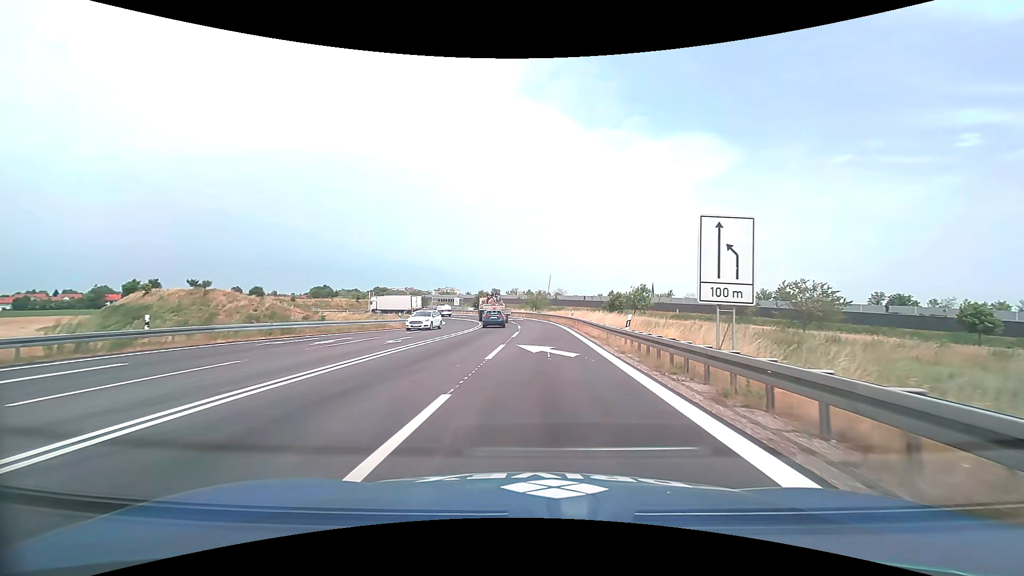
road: motorway_link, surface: asphalt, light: Day
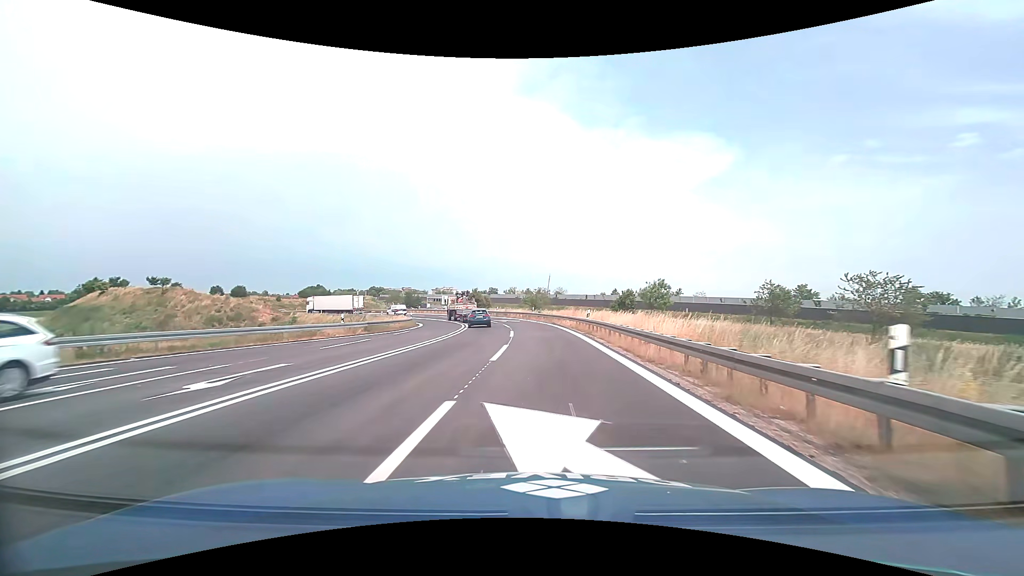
(0.0, +12.8) m; 0°
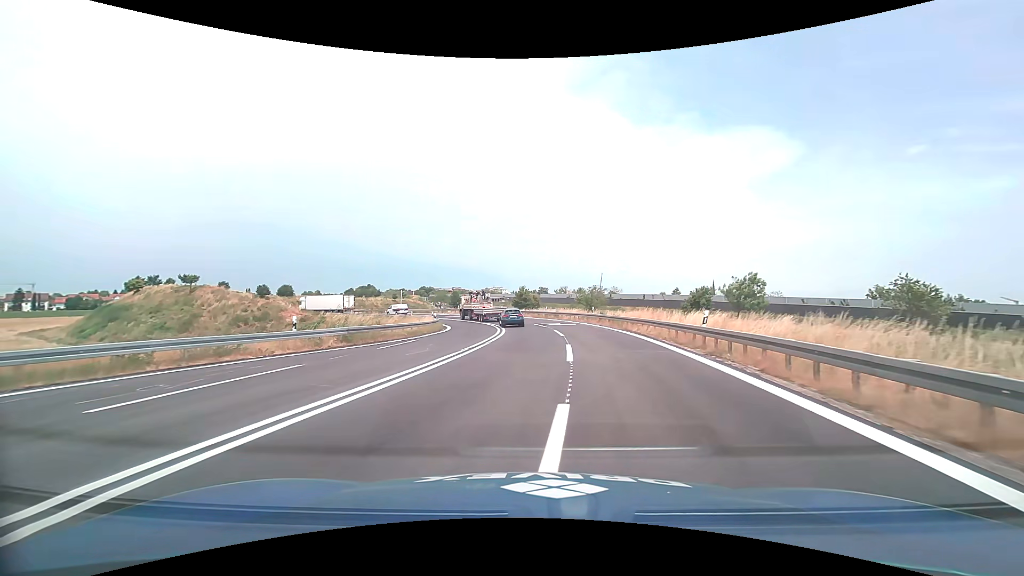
(-0.5, +12.3) m; -6°
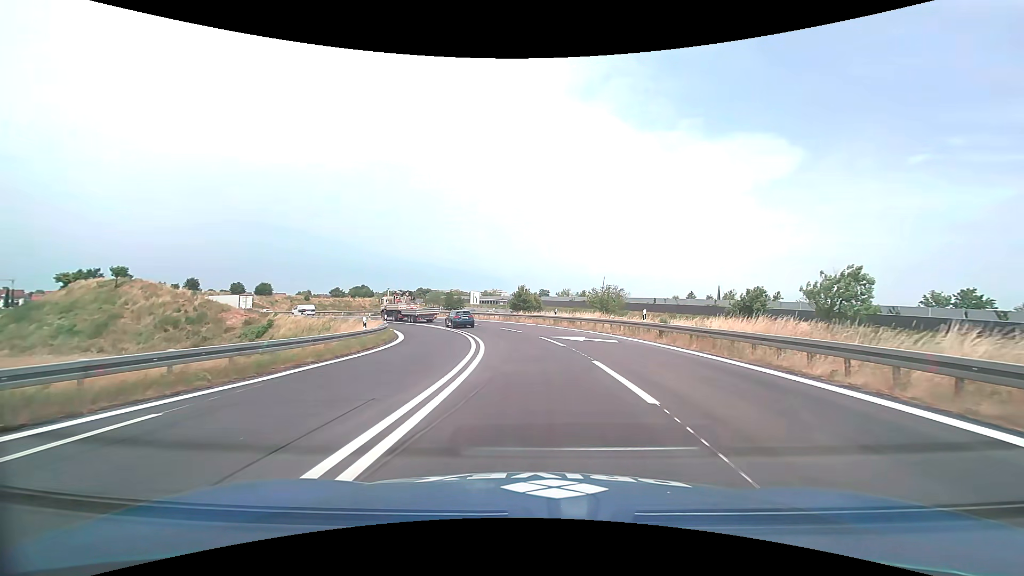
(-0.4, +17.8) m; 0°
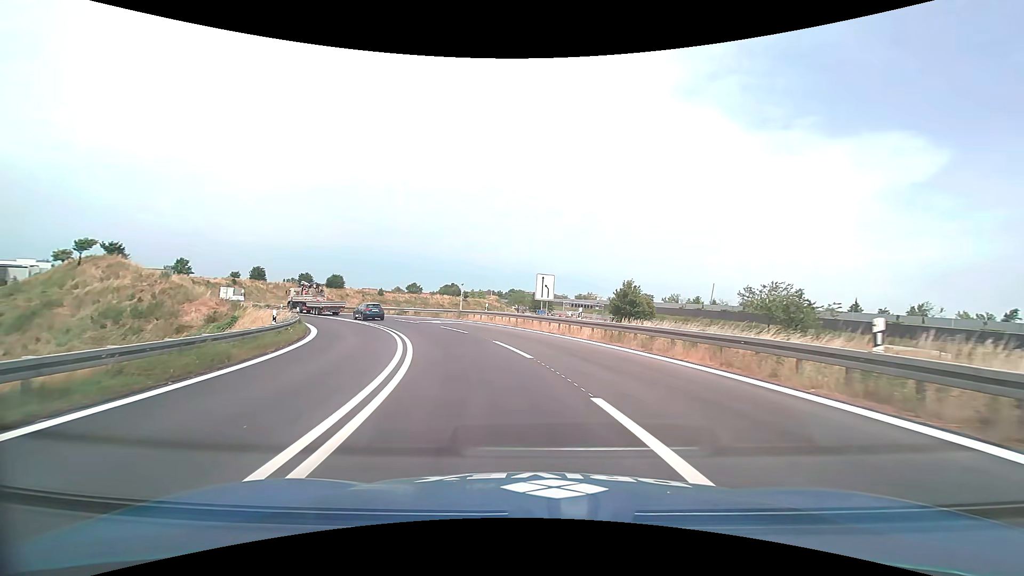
(-1.4, +30.2) m; -10°
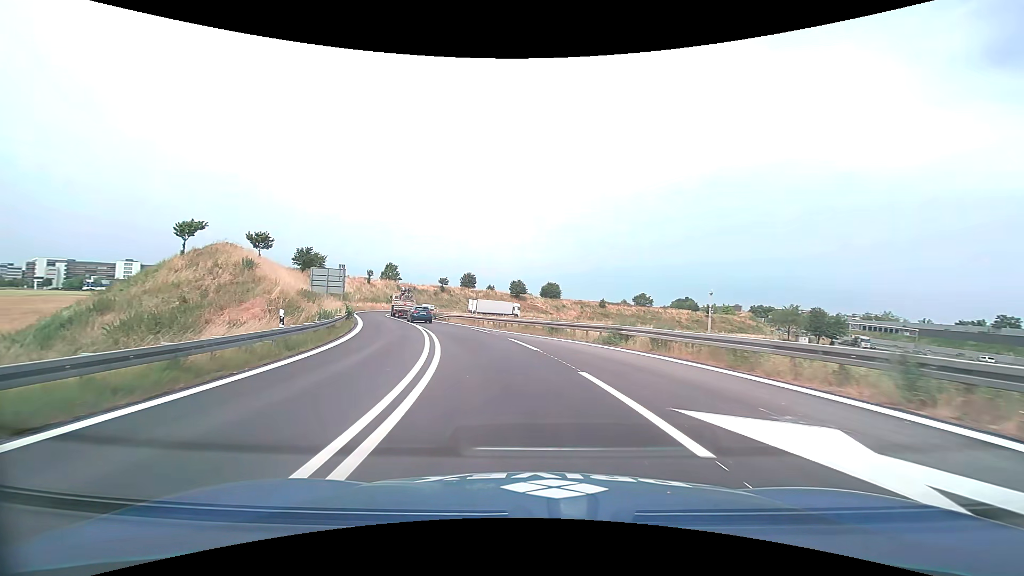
(-7.1, +31.9) m; -25°
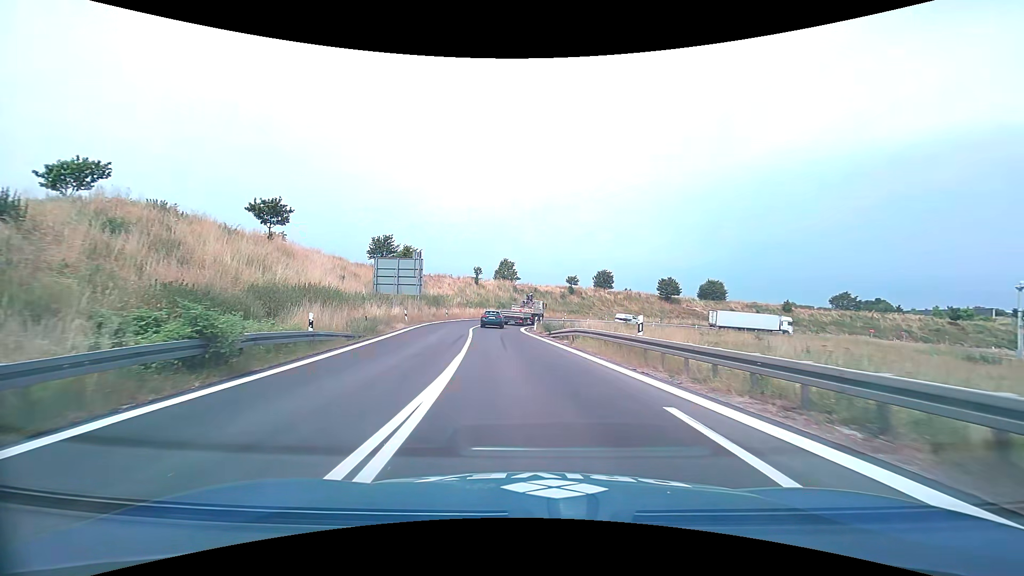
(-3.9, +27.2) m; -15°
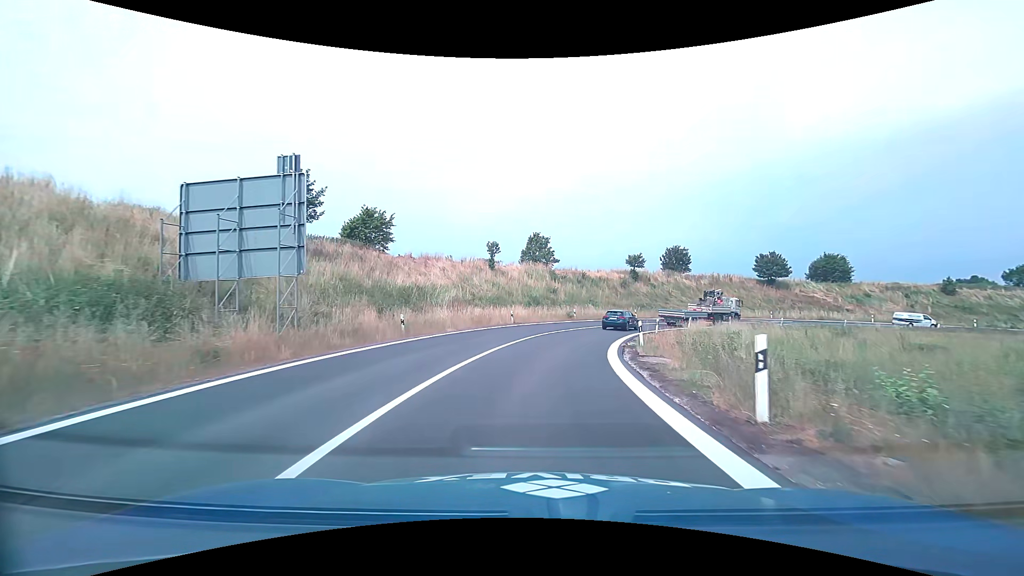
(-2.2, +32.2) m; -4°
(0, +10) (+1, +20) (+3, +30) (+7, +39) (+12, +48) (+18, +55) (+26, +61) (+35, +66) (+45, +68) (+55, +69) m
